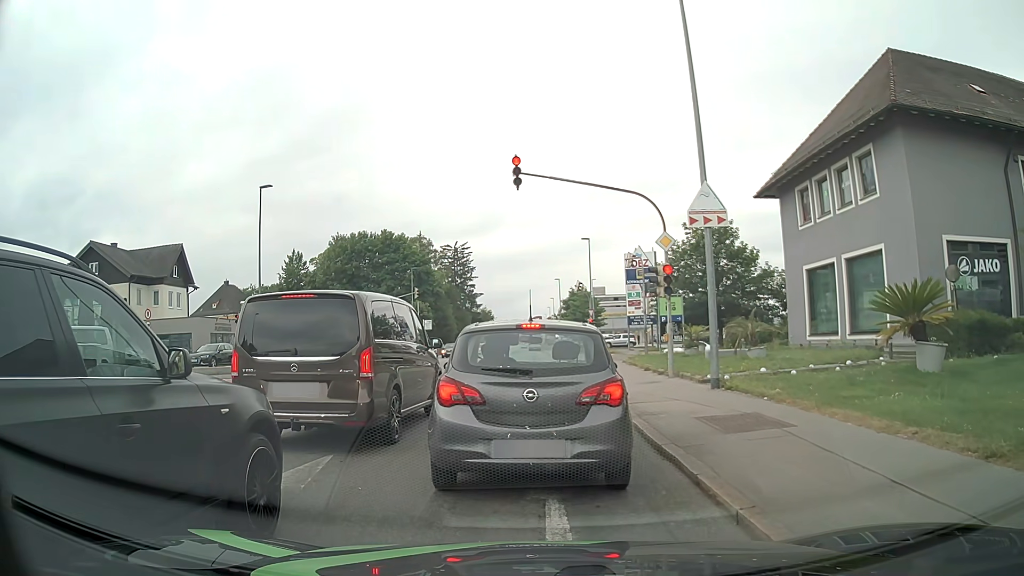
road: tertiary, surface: asphalt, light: Day
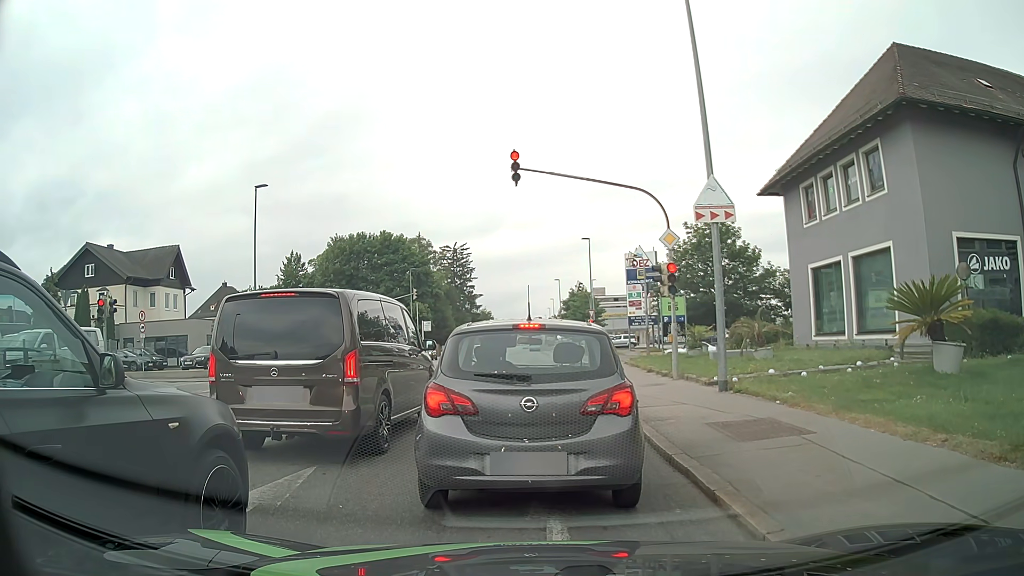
(0.0, +0.6) m; 0°
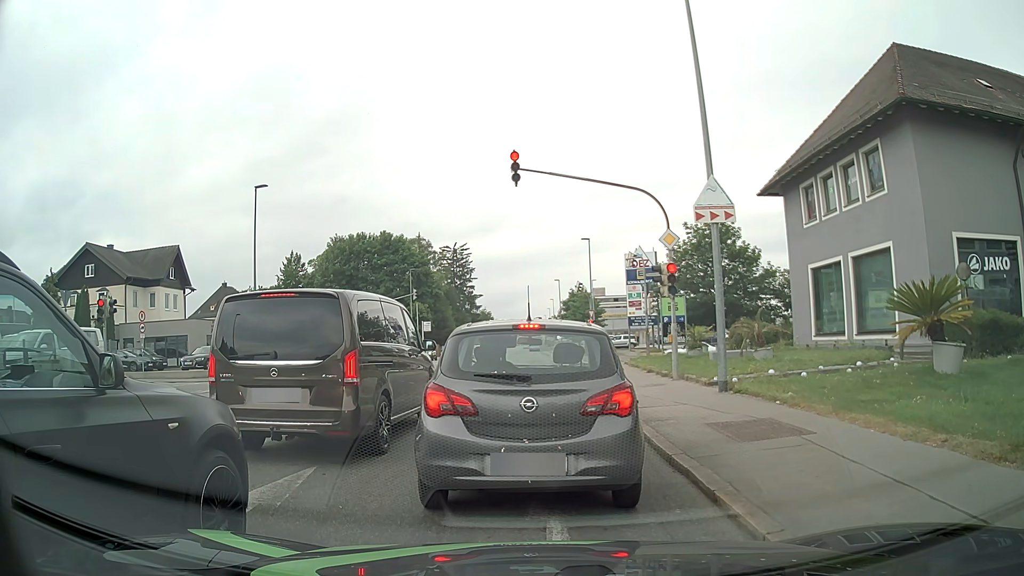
(0.0, 0.0) m; 0°
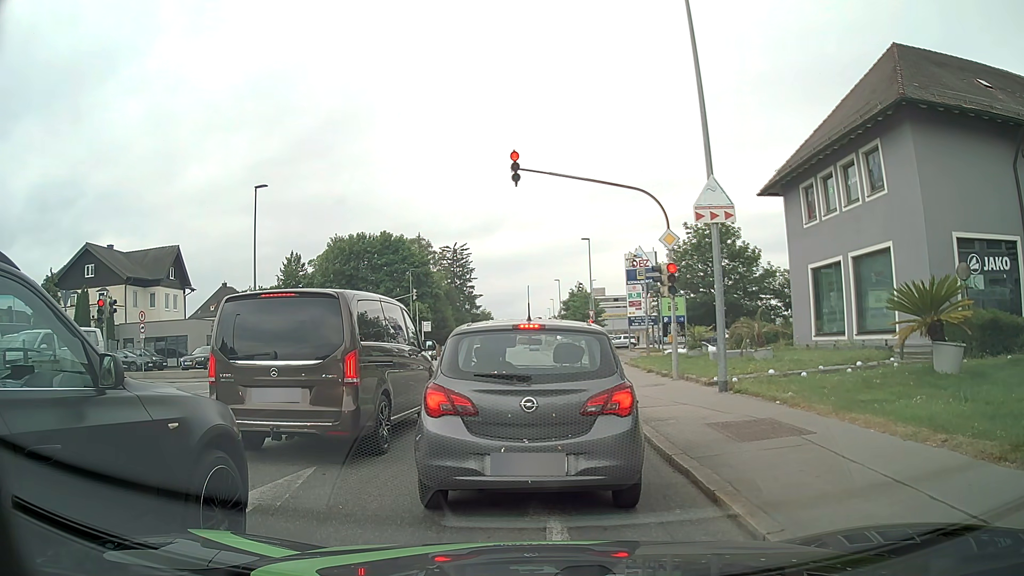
(0.0, 0.0) m; 0°
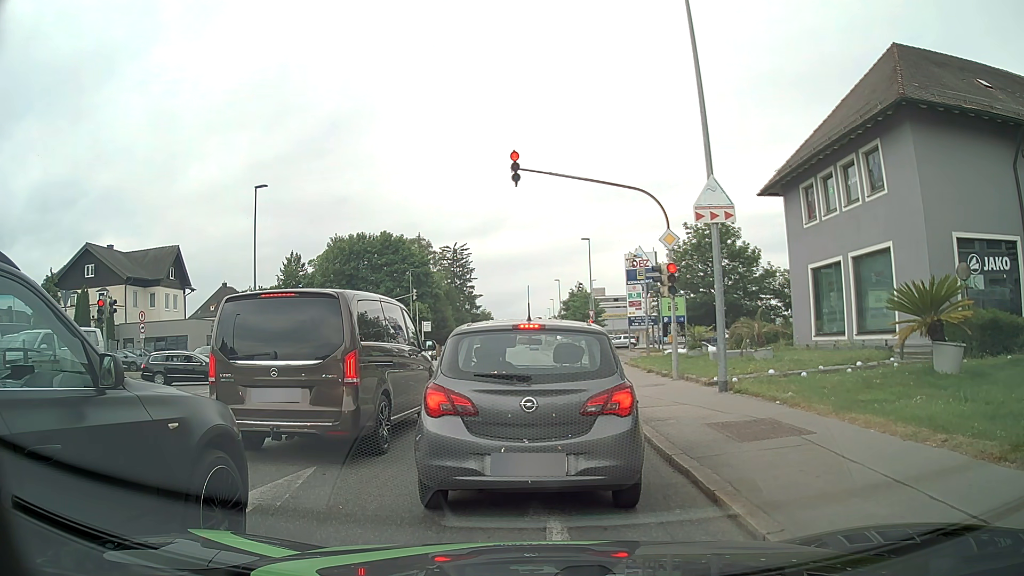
(0.0, 0.0) m; 0°
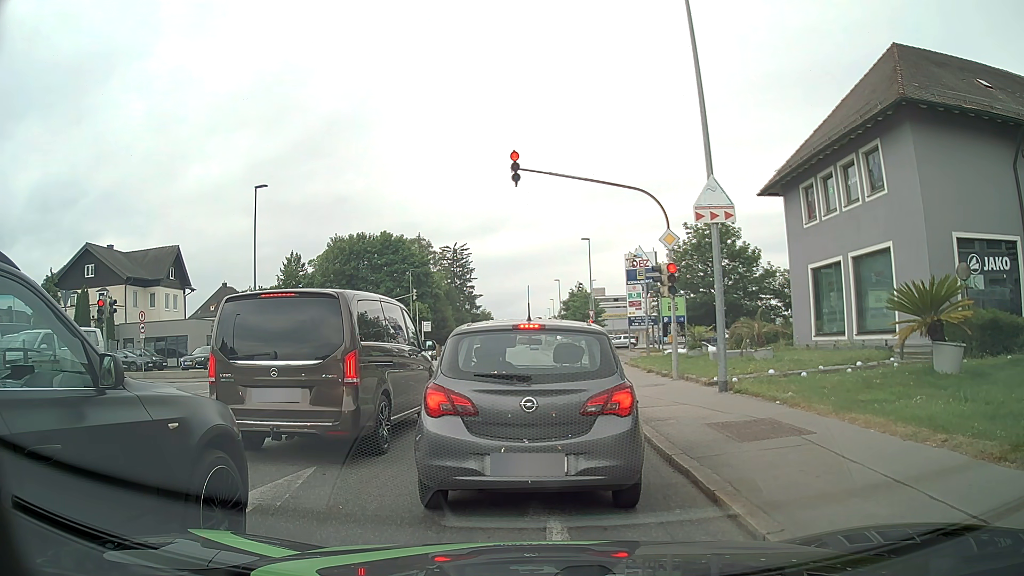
(0.0, 0.0) m; 0°
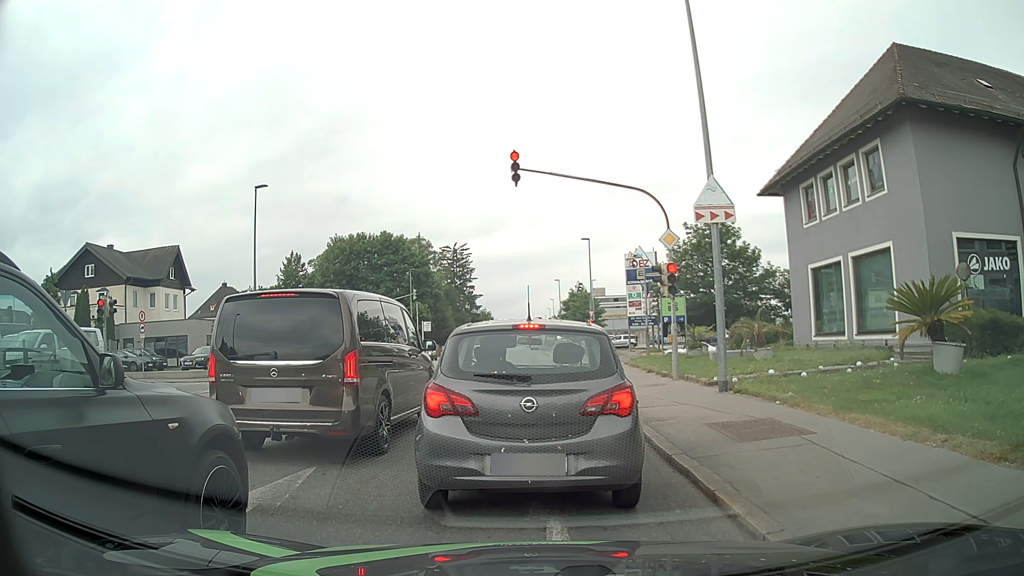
(0.0, 0.0) m; 0°
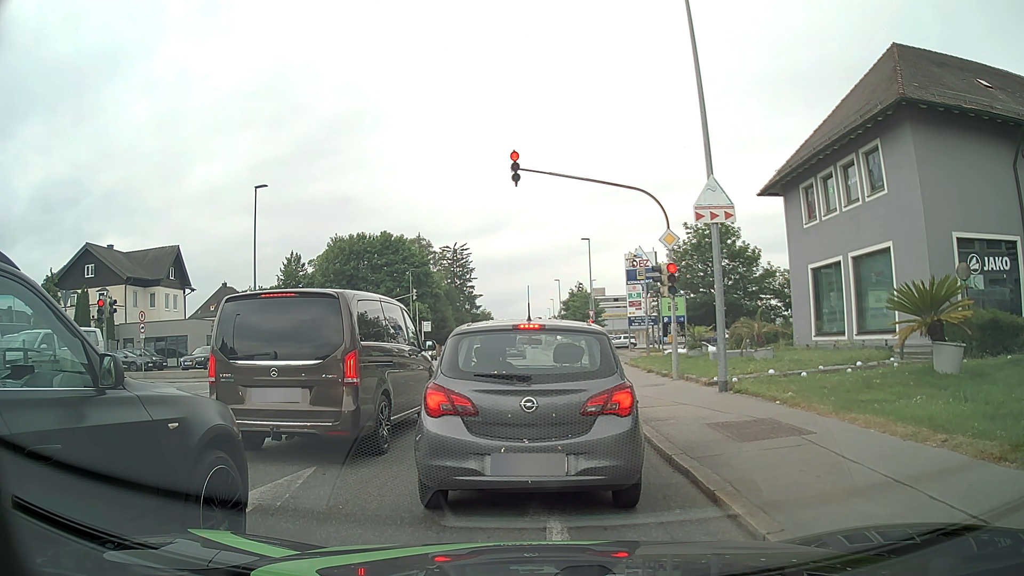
(0.0, 0.0) m; 0°
